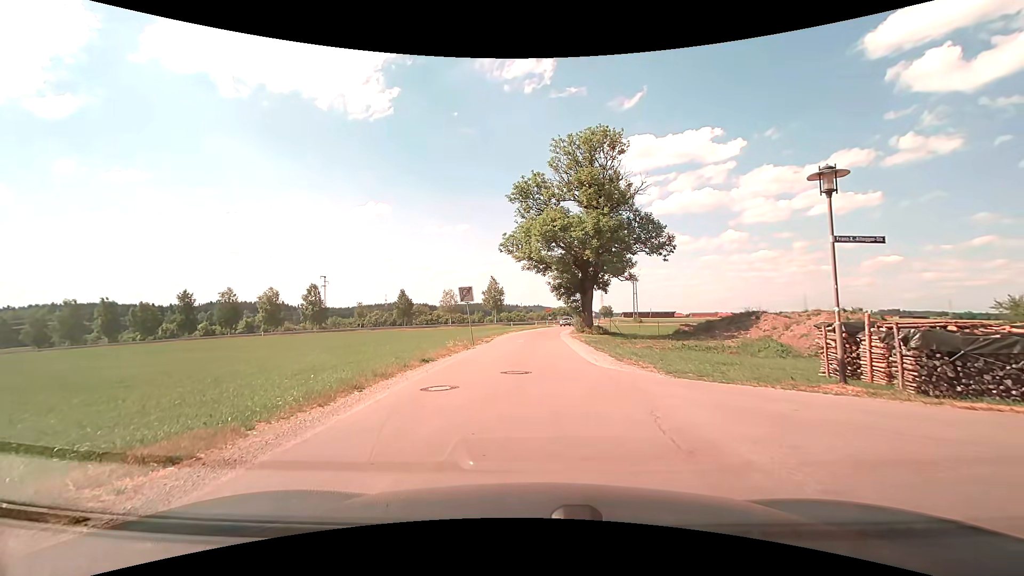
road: residential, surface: asphalt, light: Day
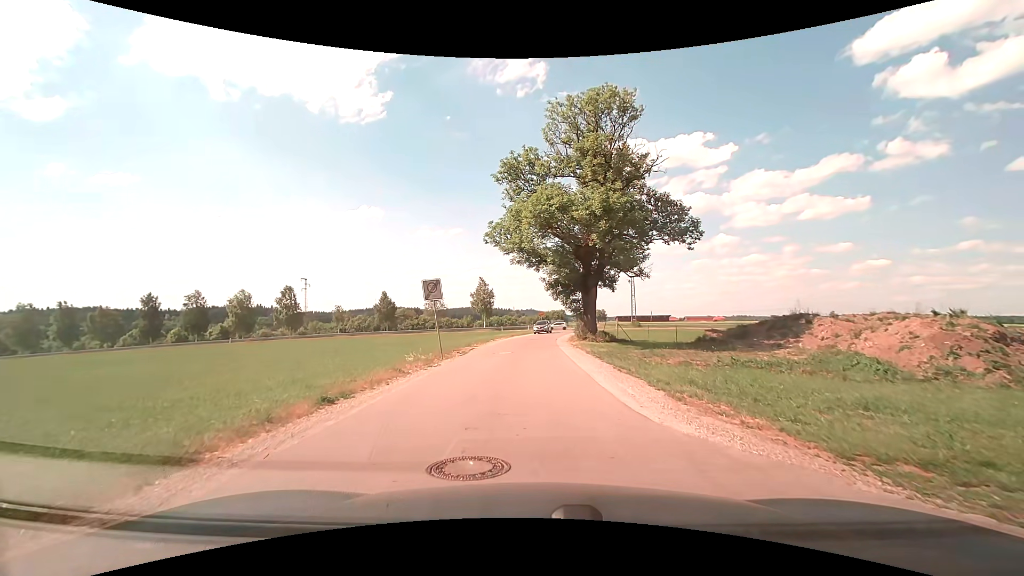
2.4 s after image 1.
(0.0, +8.0) m; +1°
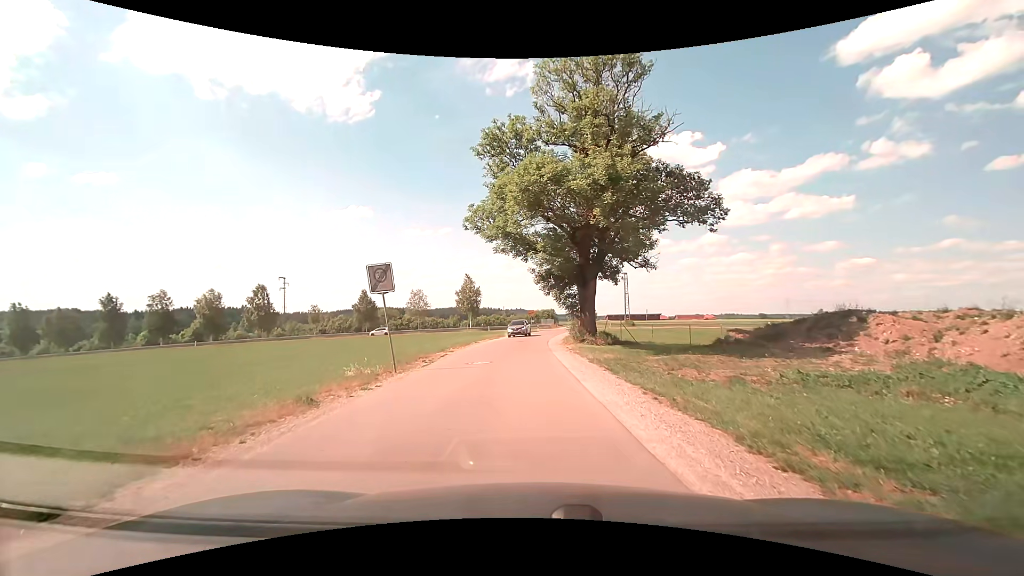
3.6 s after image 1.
(+0.1, +5.8) m; +2°
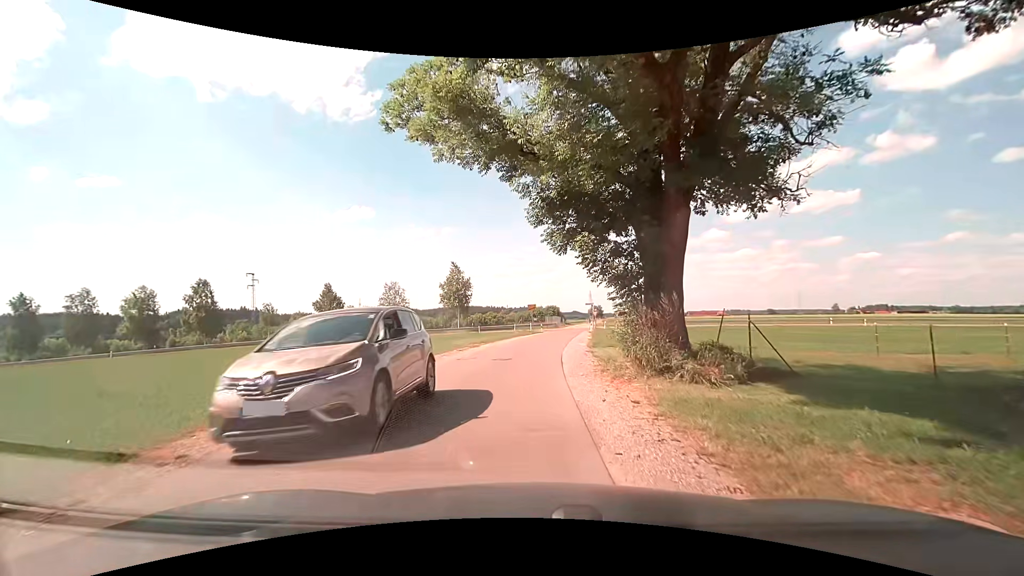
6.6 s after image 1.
(+0.1, +18.2) m; -1°
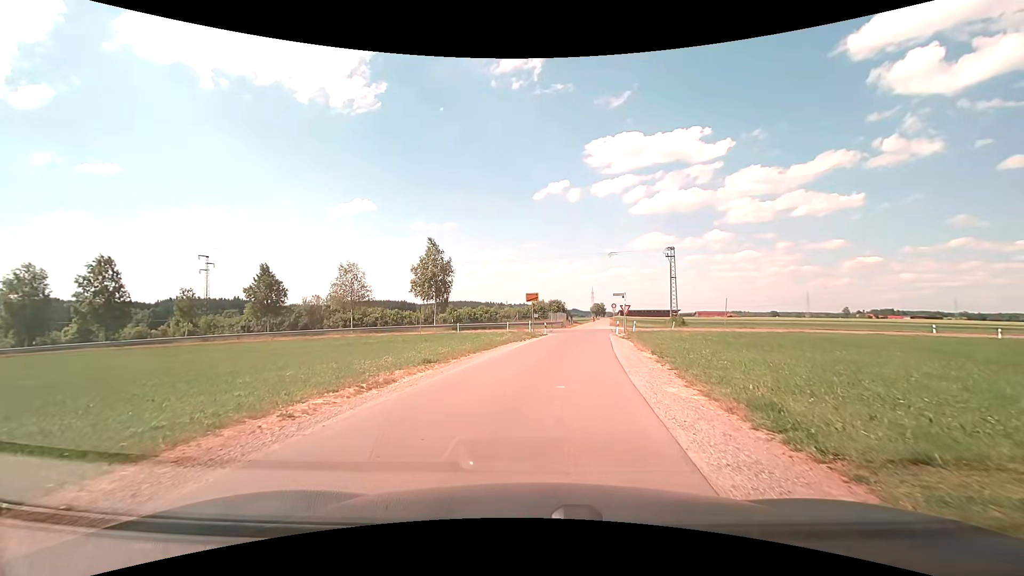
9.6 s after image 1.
(-0.2, +18.4) m; 0°
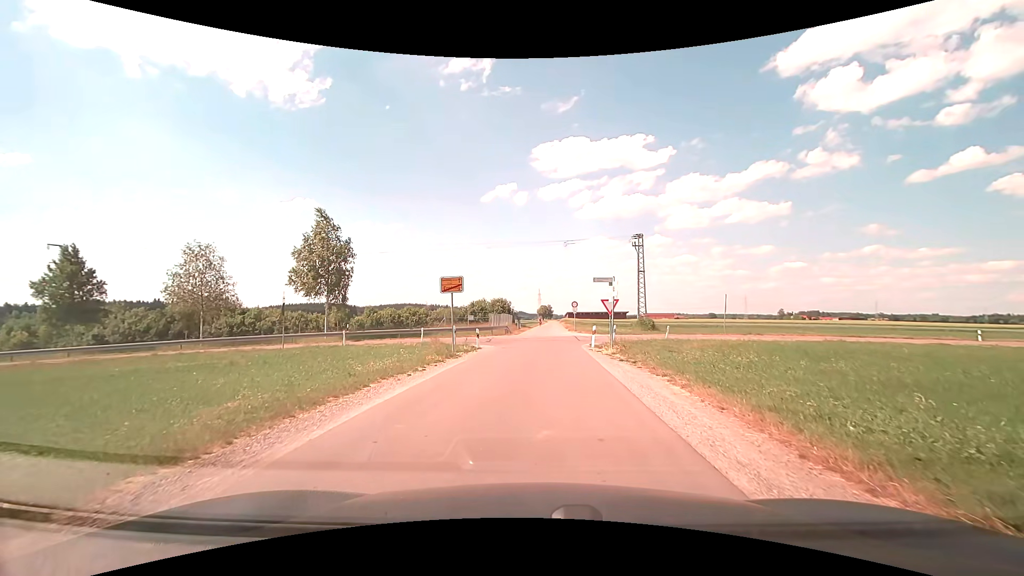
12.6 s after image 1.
(+0.8, +16.2) m; +6°
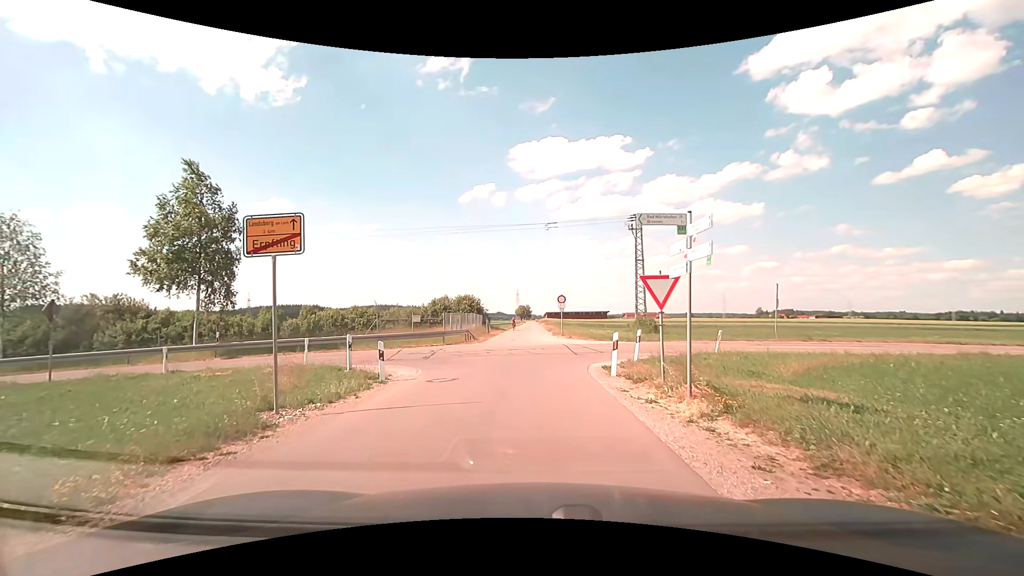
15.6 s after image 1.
(+0.3, +12.6) m; +3°
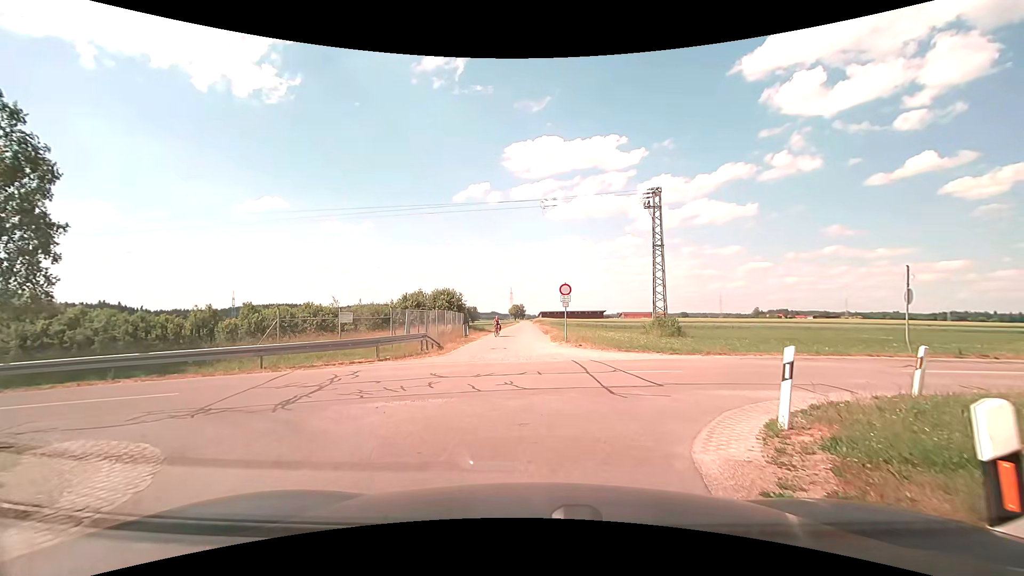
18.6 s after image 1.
(0.0, +10.8) m; 0°
(+1, +10) (+10, +15) (+19, +16) (+29, +18) (+39, +20) (+49, +22) (+59, +24) (+69, +26) (+79, +27) (+88, +29) m
